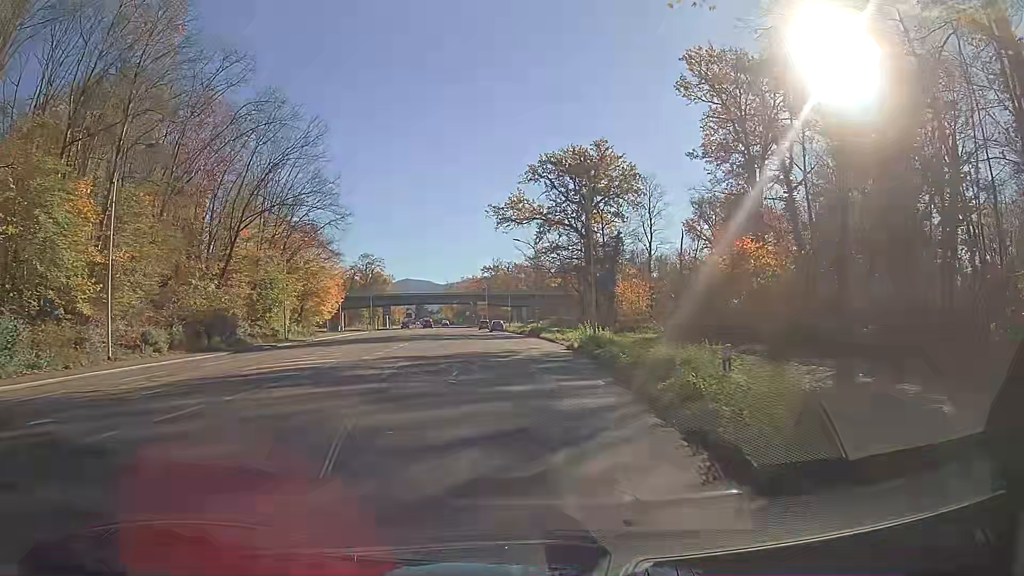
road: secondary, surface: asphalt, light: Day
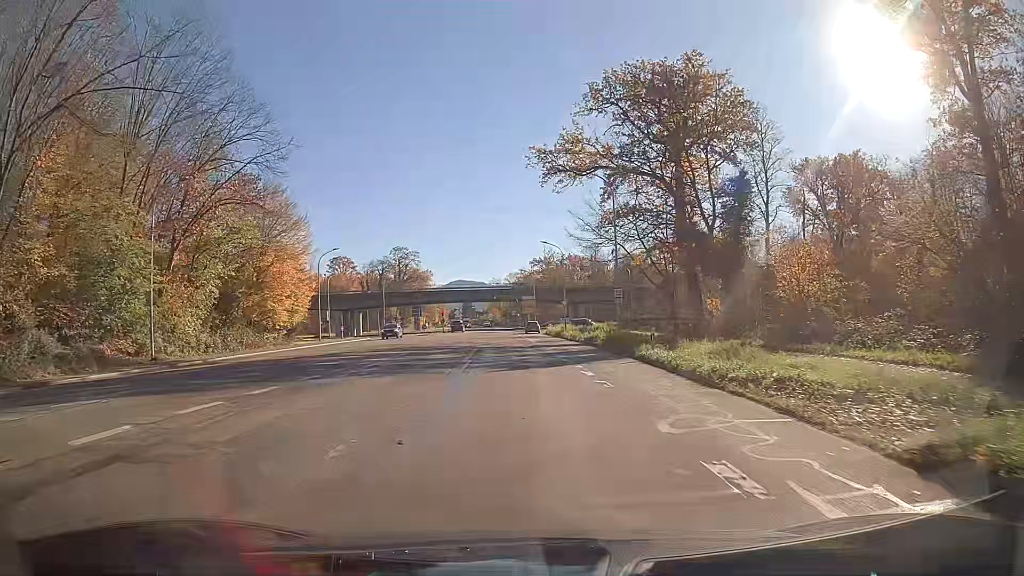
(-1.1, +30.4) m; -5°
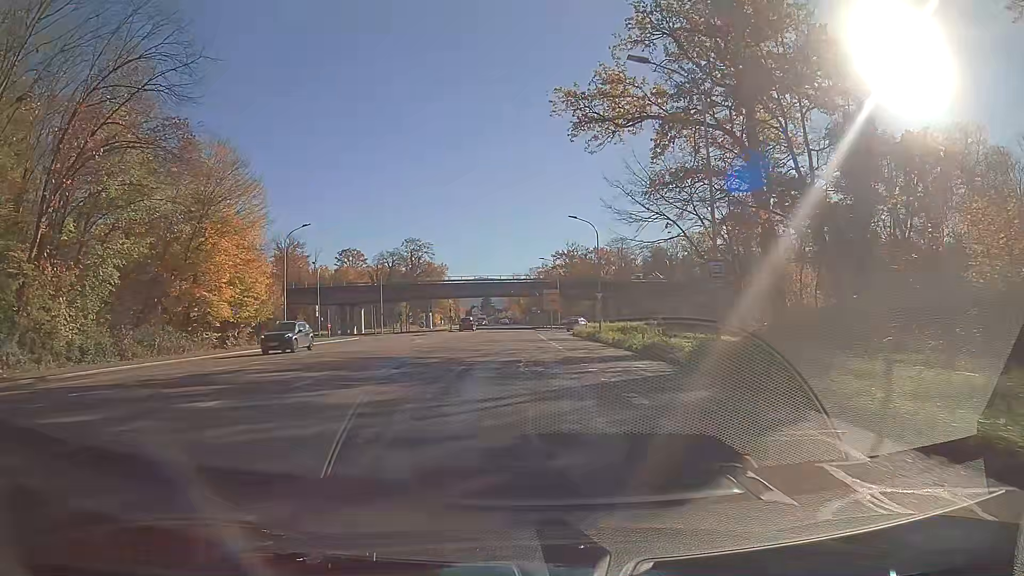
(-0.1, +15.1) m; -1°
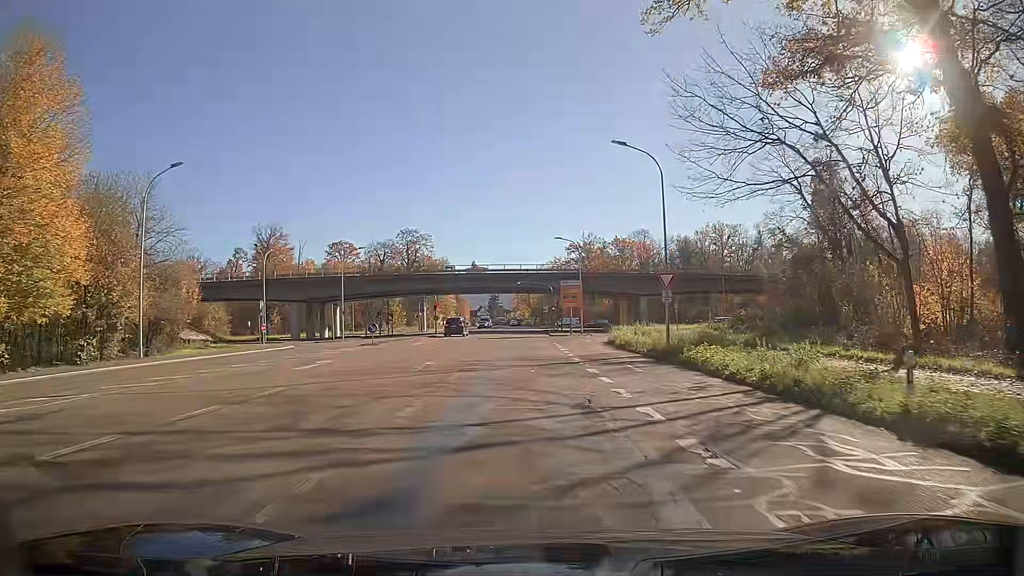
(-0.2, +22.4) m; -1°
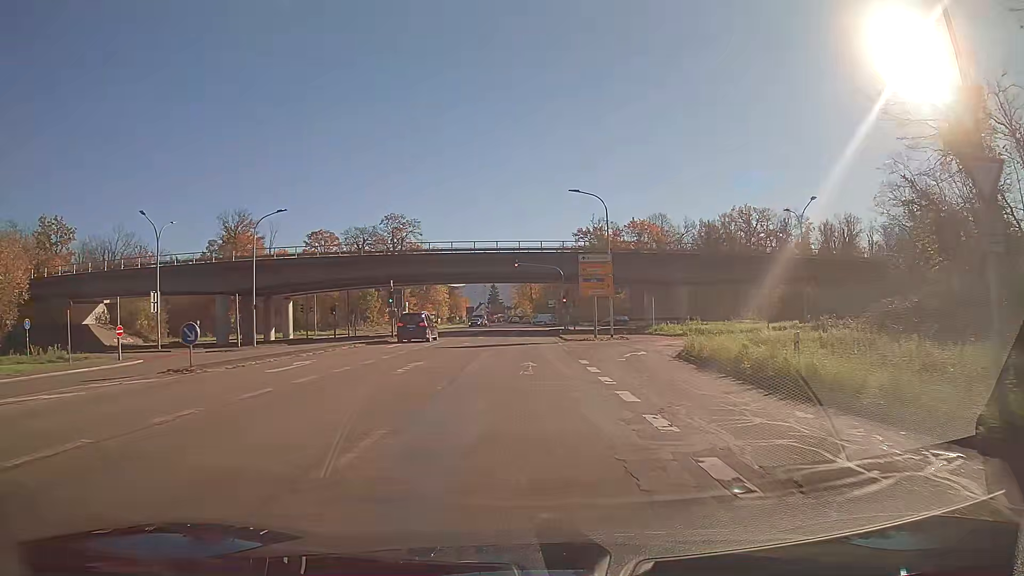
(-0.1, +21.8) m; 0°
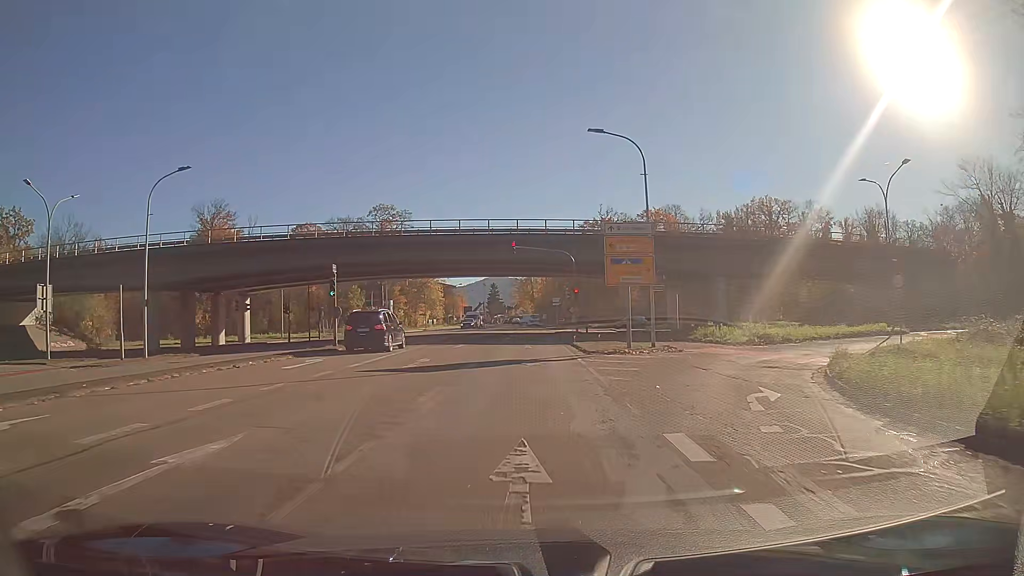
(0.0, +13.4) m; 0°
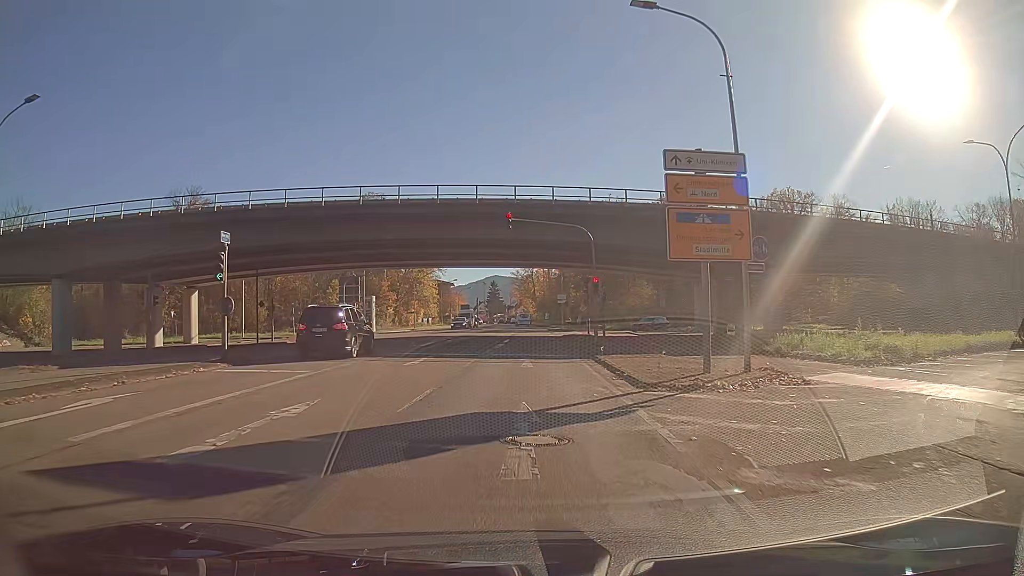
(0.0, +11.9) m; 0°
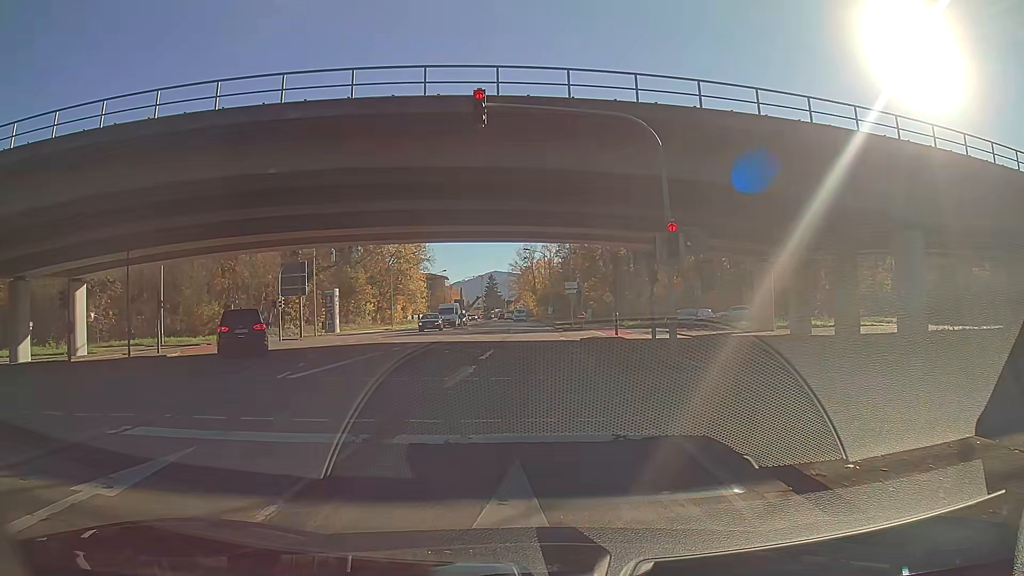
(0.0, +16.3) m; 0°
(0, +10) (0, +20) (0, +30) (0, +40) (0, +50) (0, +60) (0, +70) (-1, +80) (-1, +90) (-1, +100) m
